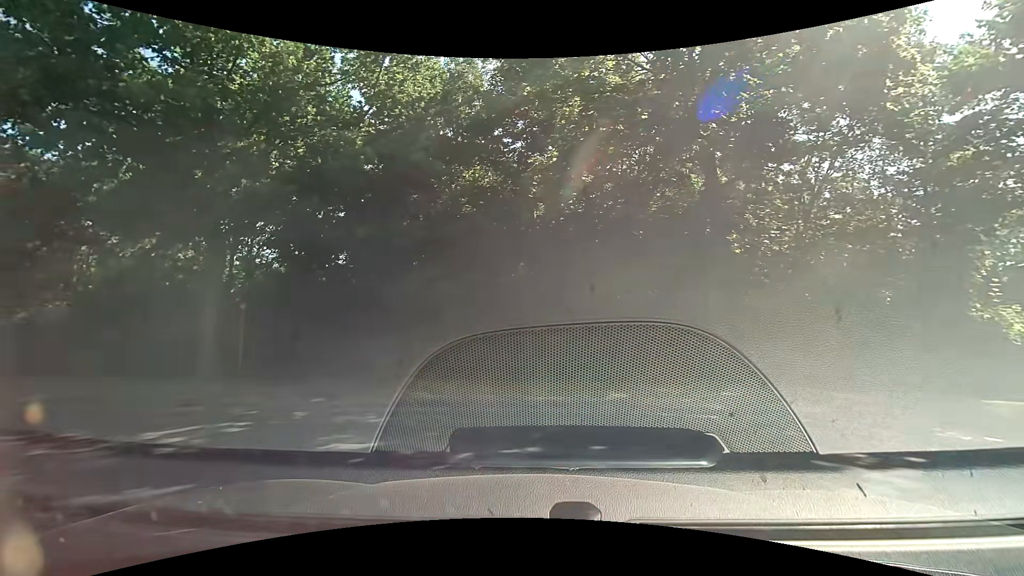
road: residential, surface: paved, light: Day
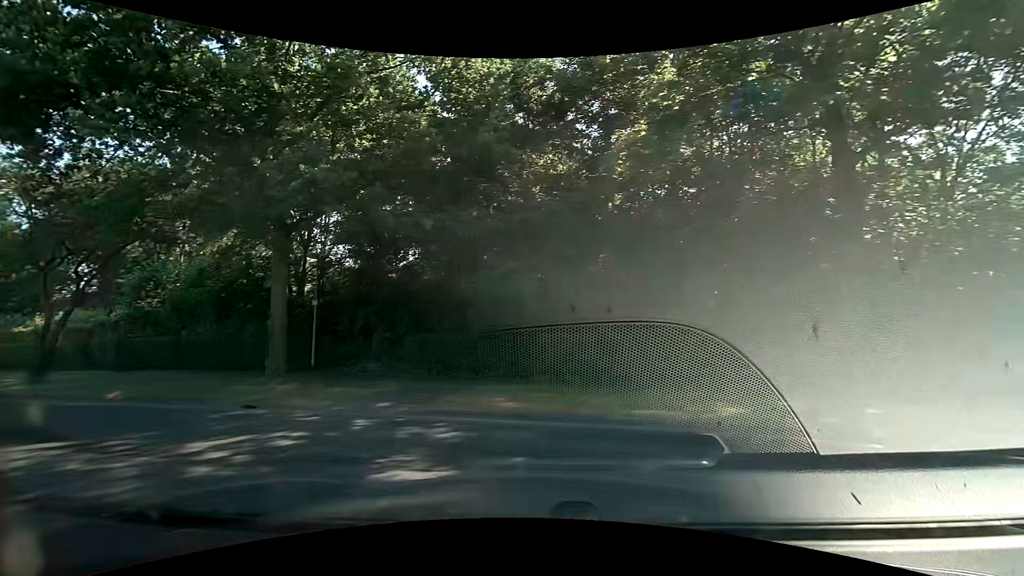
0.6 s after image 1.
(-0.1, +1.5) m; -7°
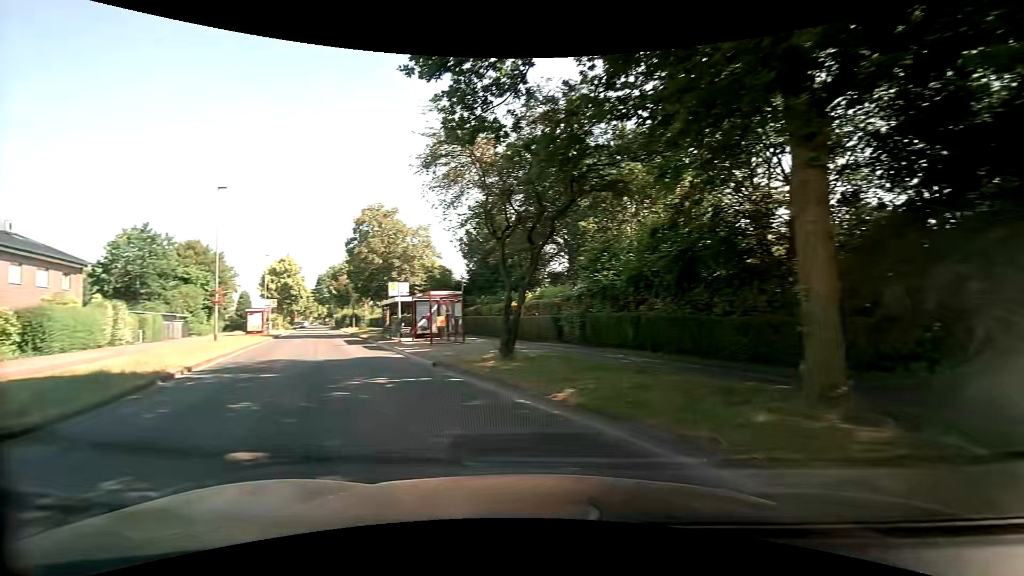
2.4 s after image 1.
(-3.1, +6.6) m; -50°
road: tertiary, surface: asphalt
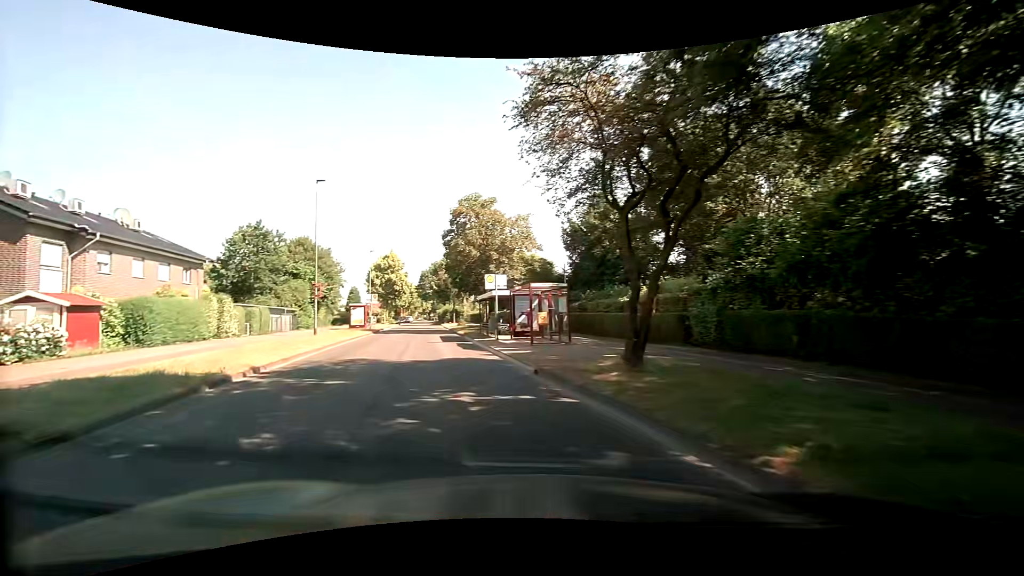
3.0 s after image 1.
(-0.4, +3.5) m; -12°
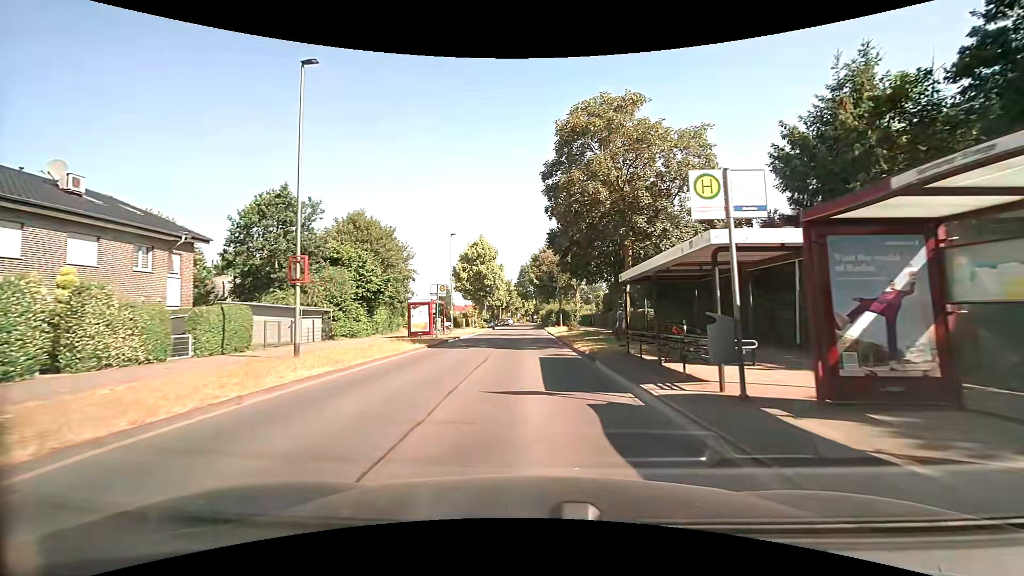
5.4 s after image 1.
(-2.9, +18.0) m; -12°
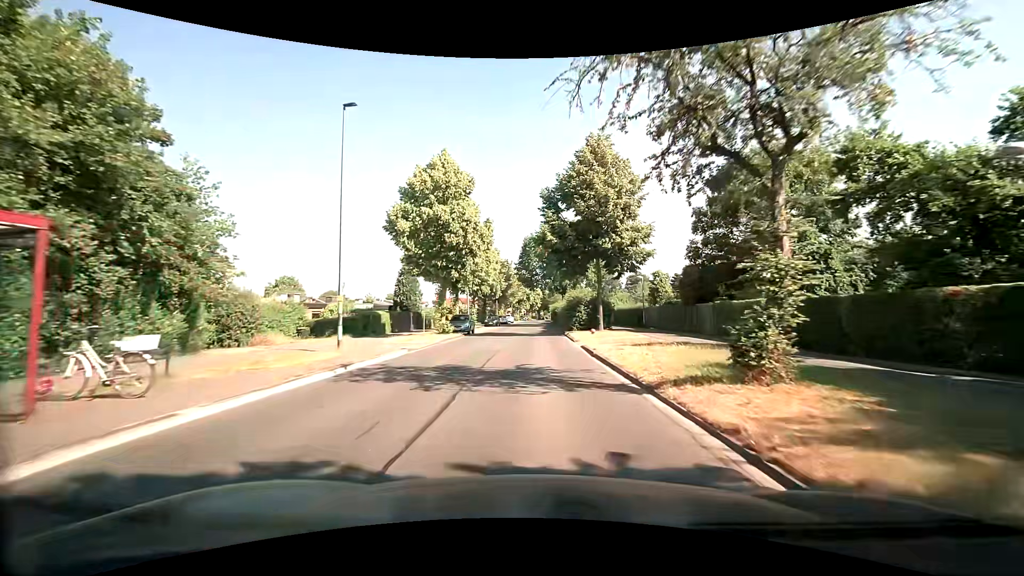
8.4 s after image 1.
(-0.5, +31.7) m; -1°
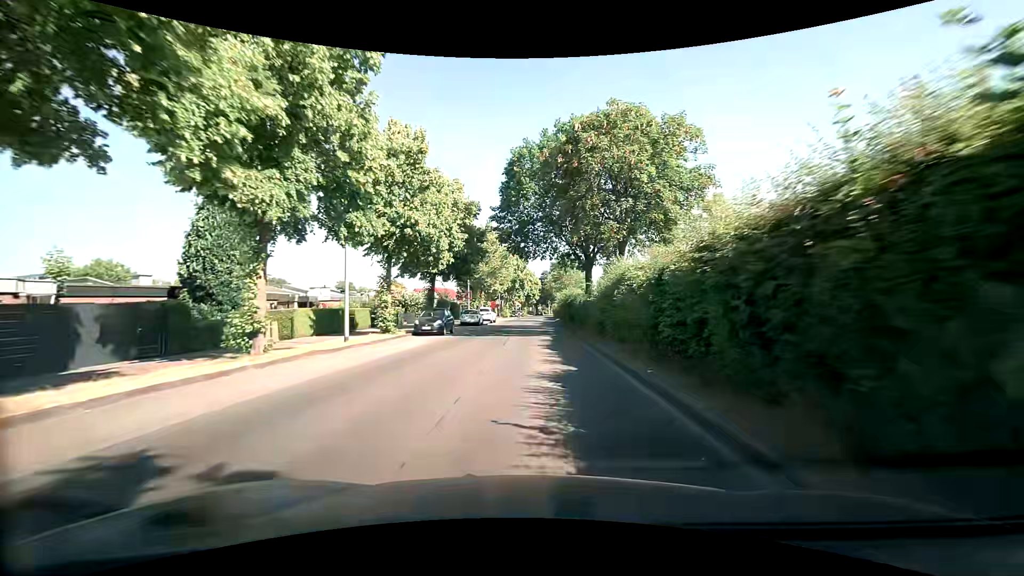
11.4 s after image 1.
(+0.2, +35.6) m; +1°
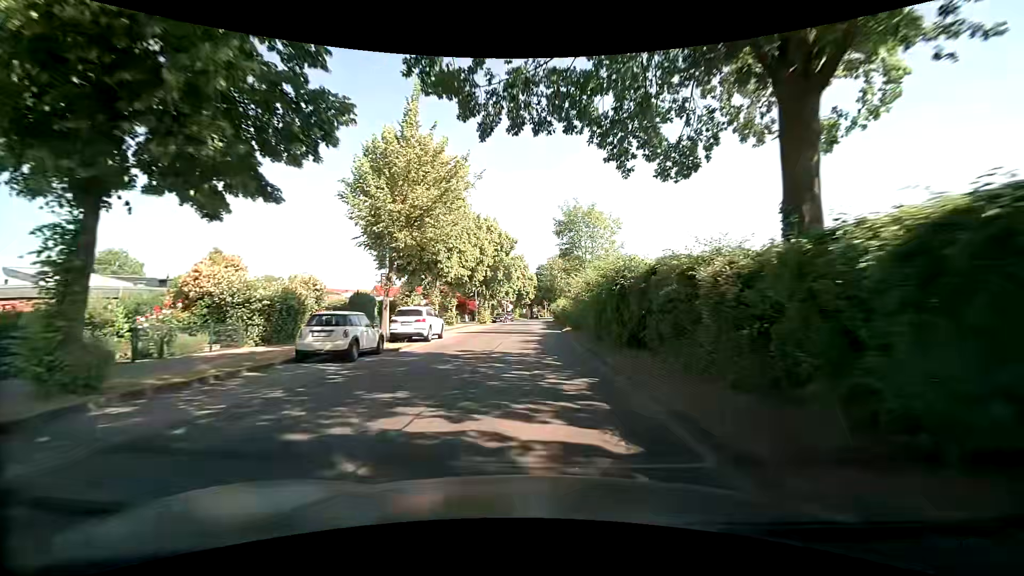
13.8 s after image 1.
(-0.1, +28.6) m; -1°
(0, +10) (0, +20) (0, +30) (0, +40) (0, +50) (+1, +60) (+1, +70) (+1, +80) (+2, +90) (+2, +100) m
